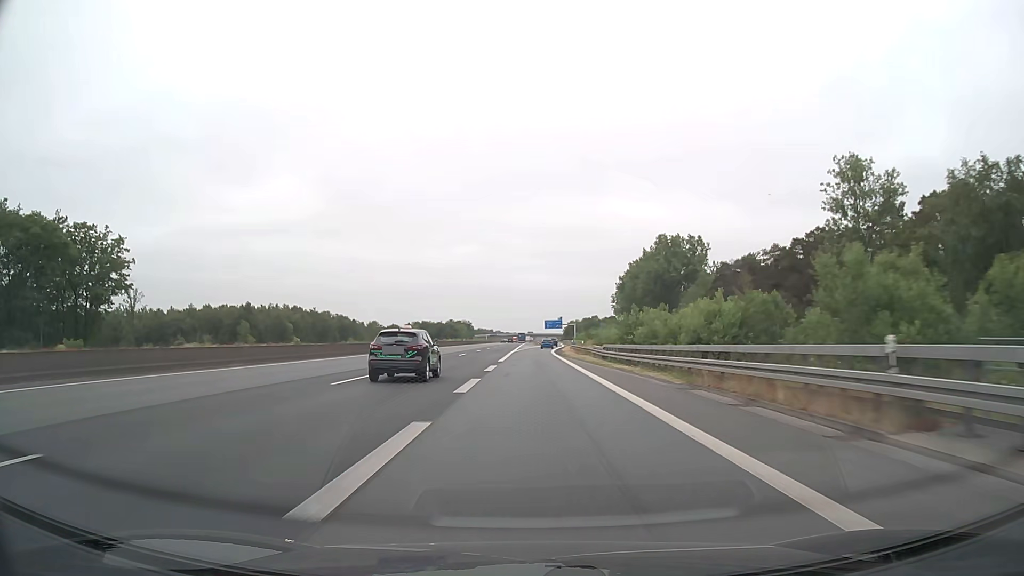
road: motorway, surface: asphalt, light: Day
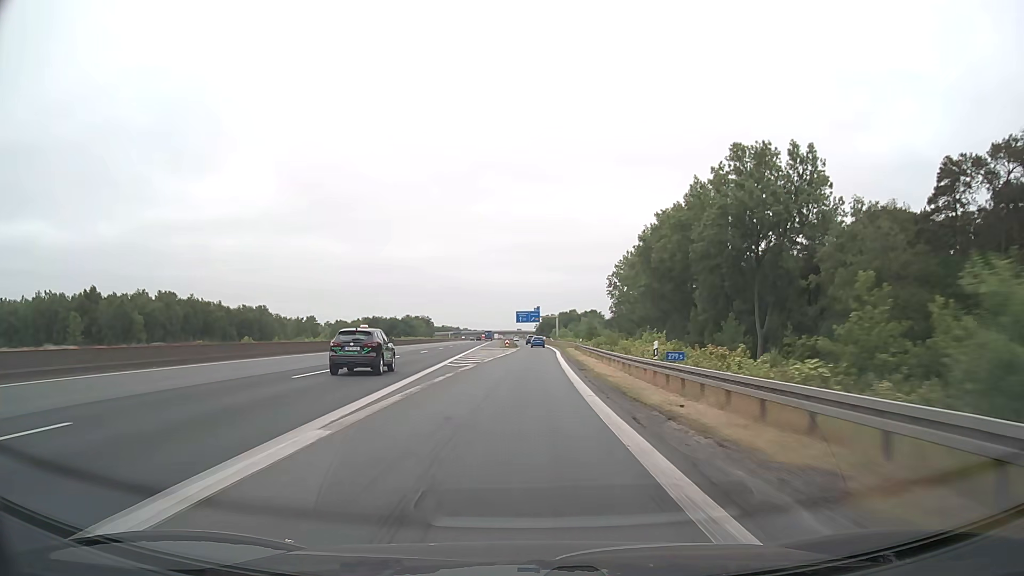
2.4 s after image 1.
(+1.1, +69.8) m; +3°
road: motorway_link
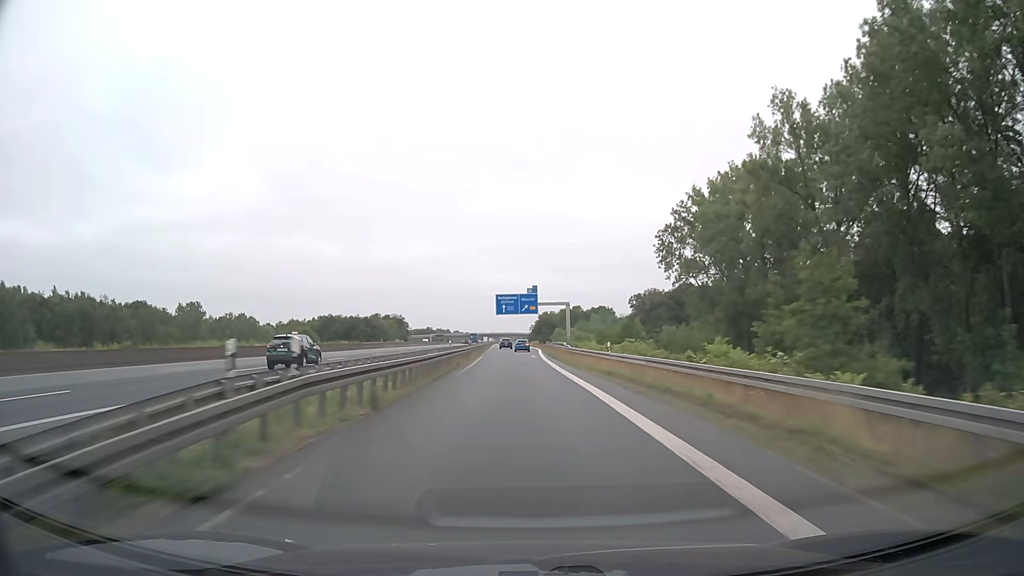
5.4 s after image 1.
(+1.3, +84.0) m; +1°
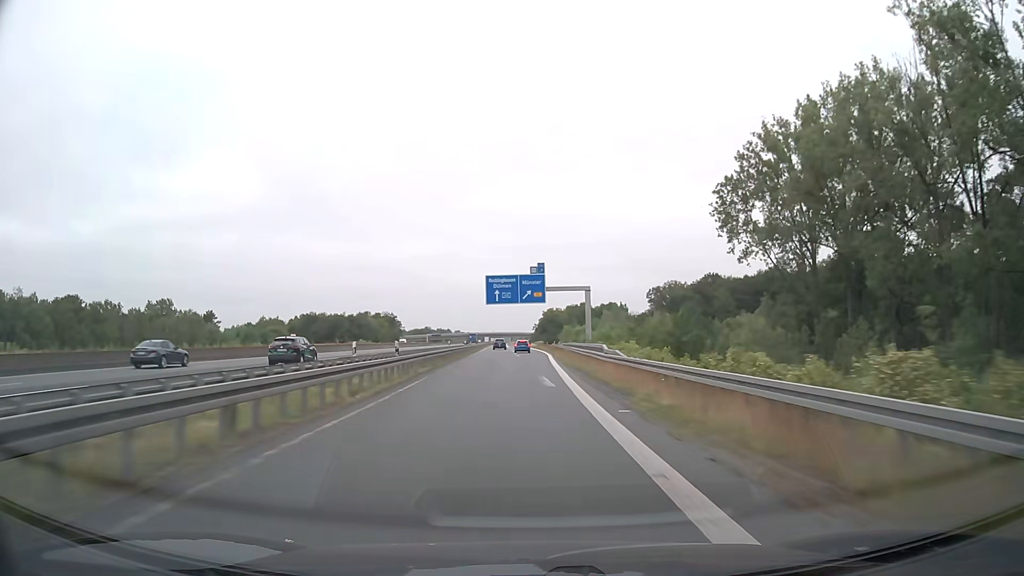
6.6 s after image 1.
(-0.1, +32.8) m; 0°
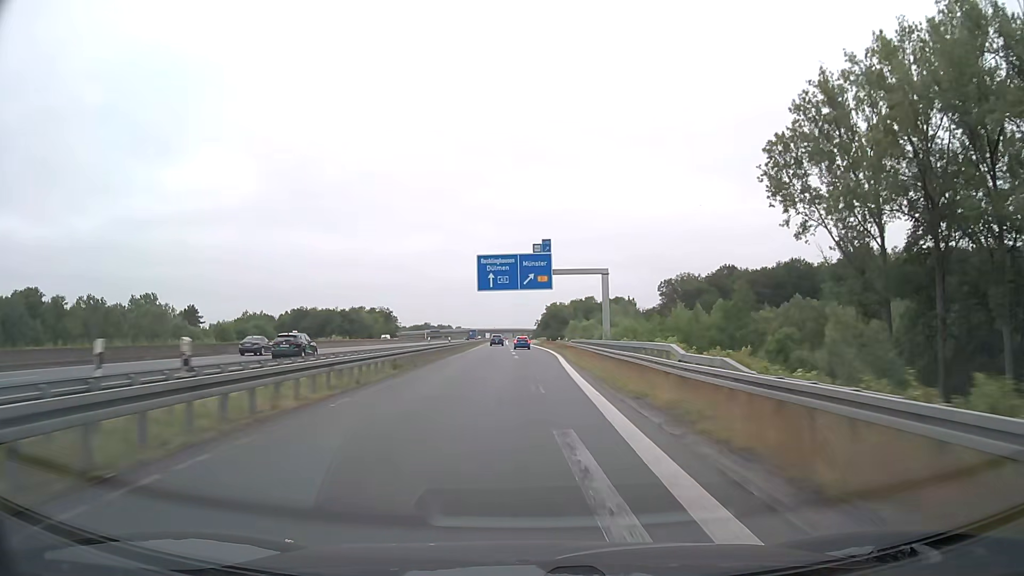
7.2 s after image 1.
(-0.1, +16.1) m; 0°
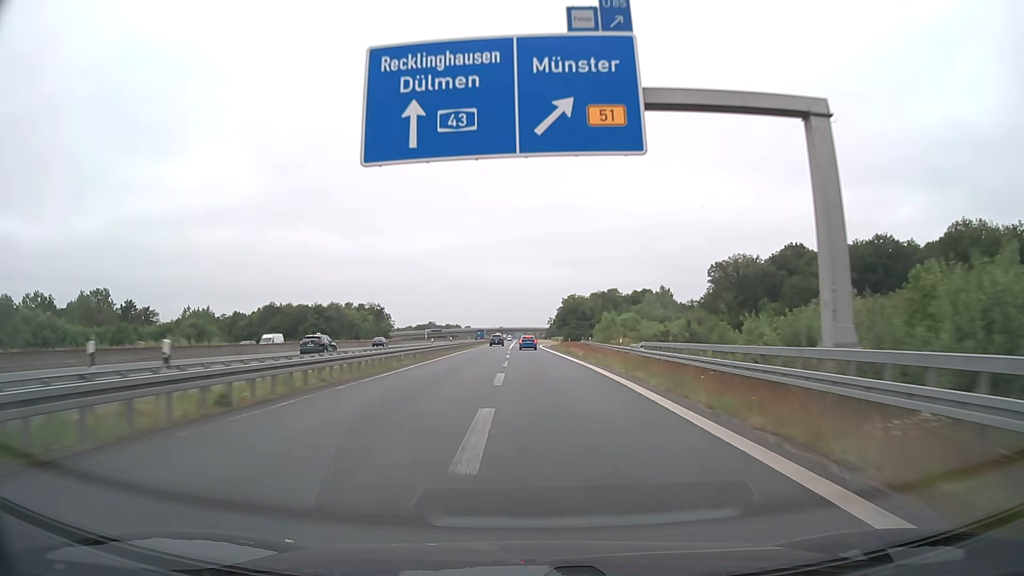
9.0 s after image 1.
(-0.3, +46.5) m; -1°
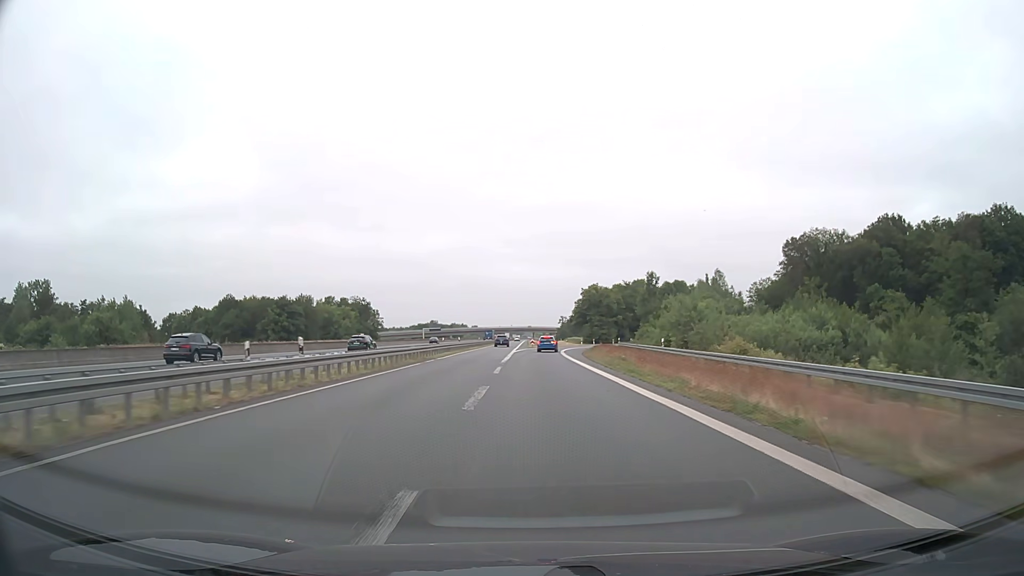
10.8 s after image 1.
(-0.3, +43.5) m; -1°
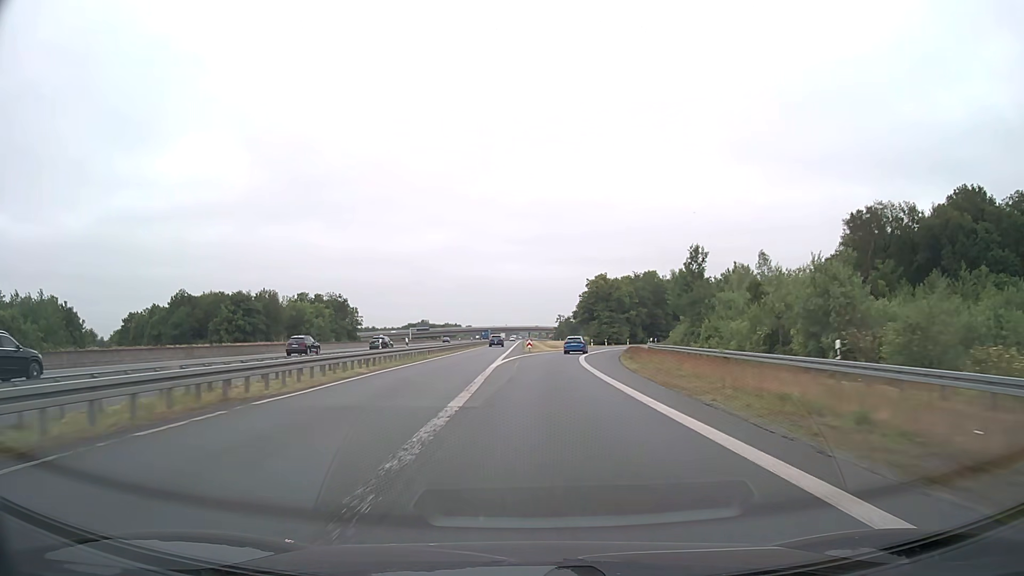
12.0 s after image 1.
(0.0, +27.4) m; 0°
(0, +10) (0, +20) (+1, +30) (+1, +40) (+3, +50) (+4, +60) (+6, +70) (+8, +79) (+11, +89) (+14, +99) m
